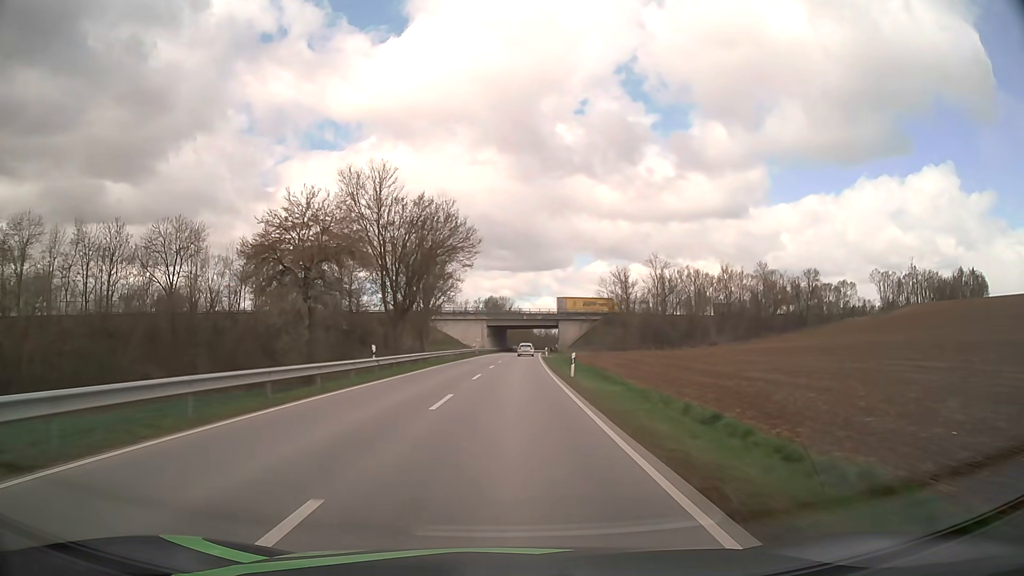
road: secondary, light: Day
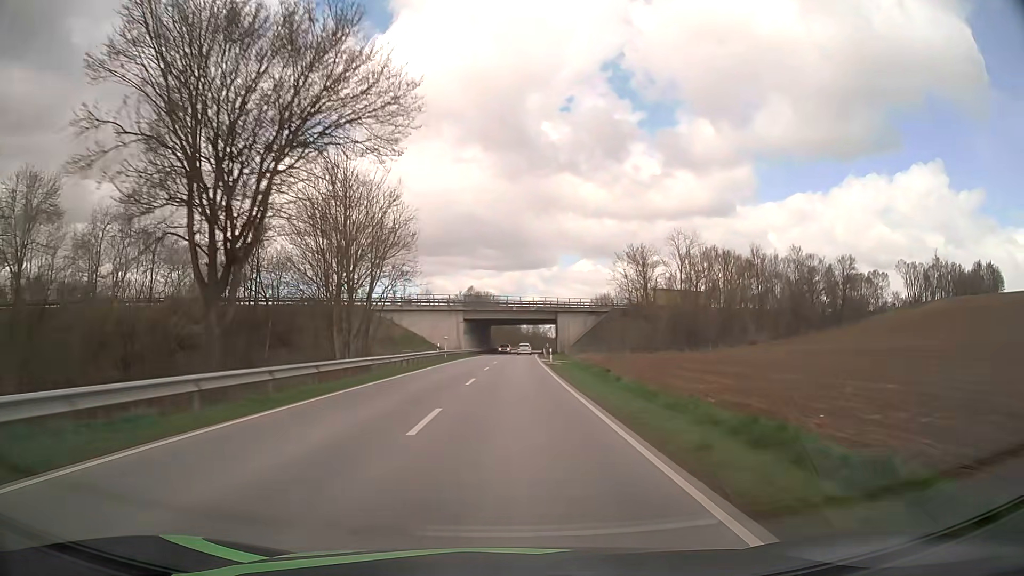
(+0.3, +27.8) m; +1°
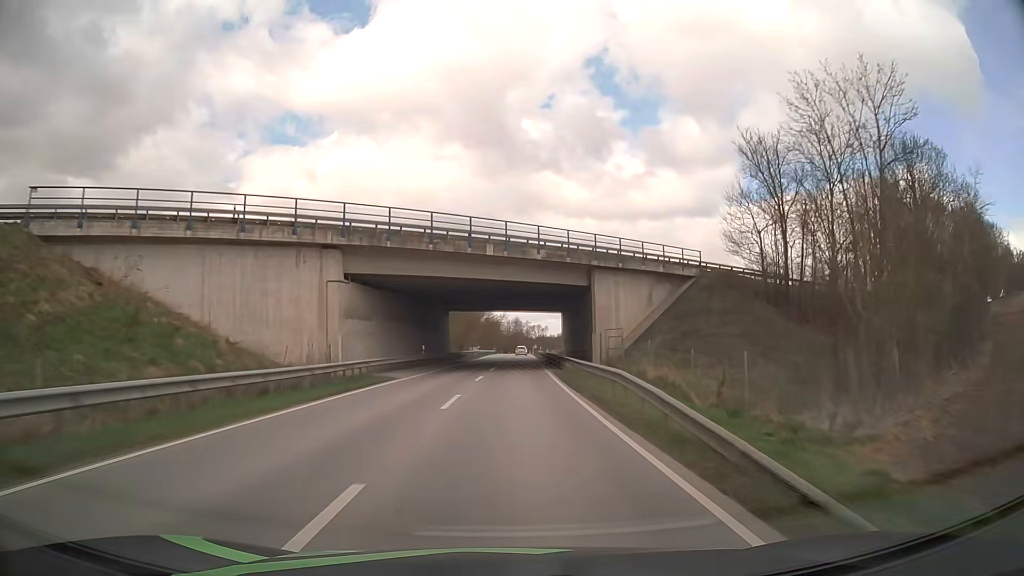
(+0.8, +55.5) m; +2°
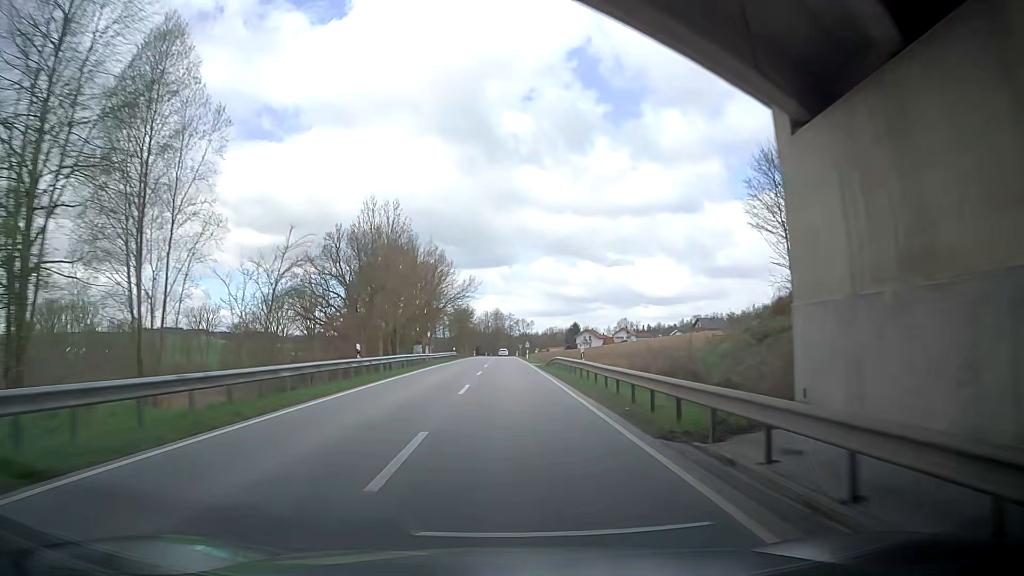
(+1.8, +68.3) m; +3°
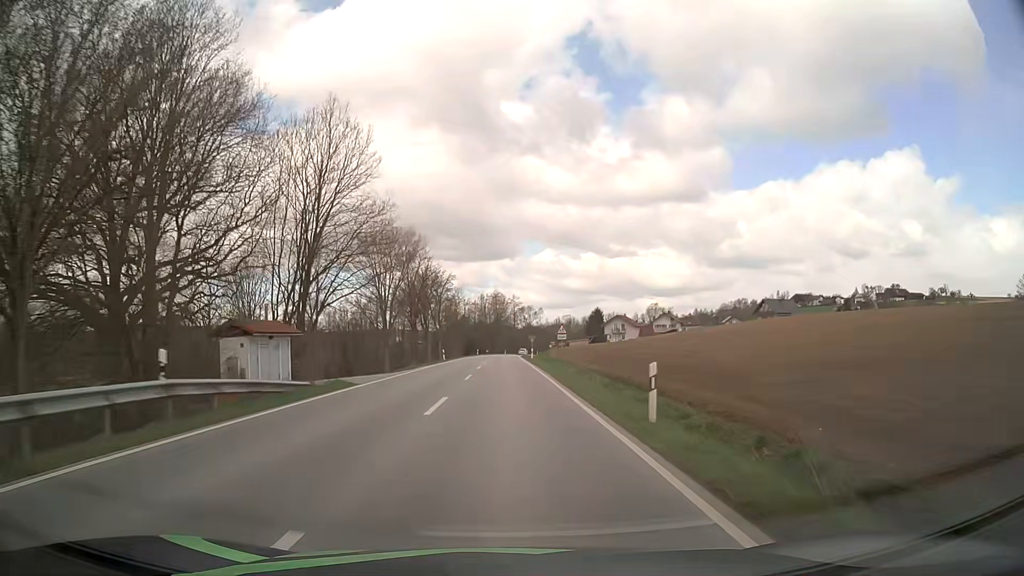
(-1.8, +65.6) m; -2°
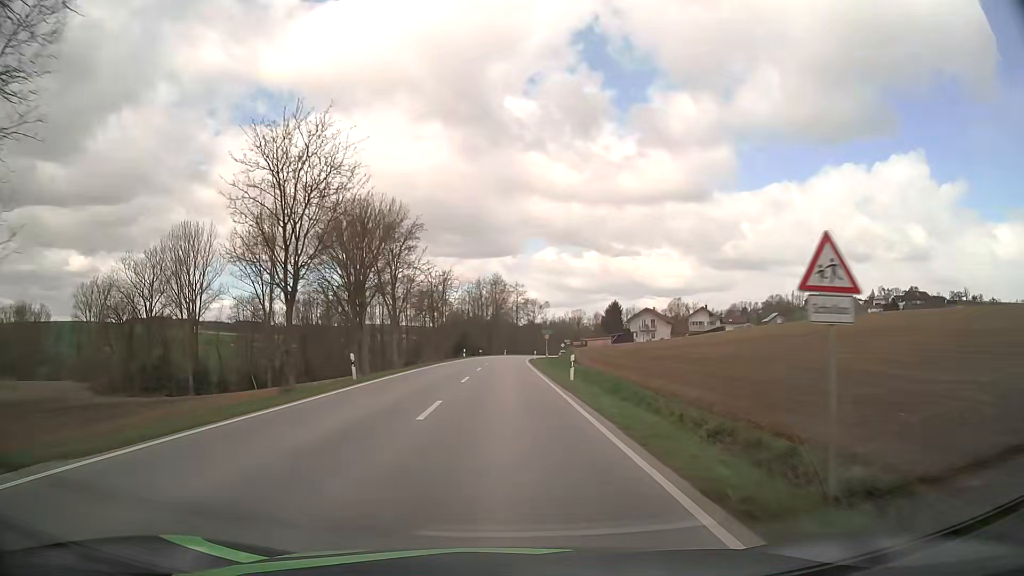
(-0.1, +36.6) m; 0°
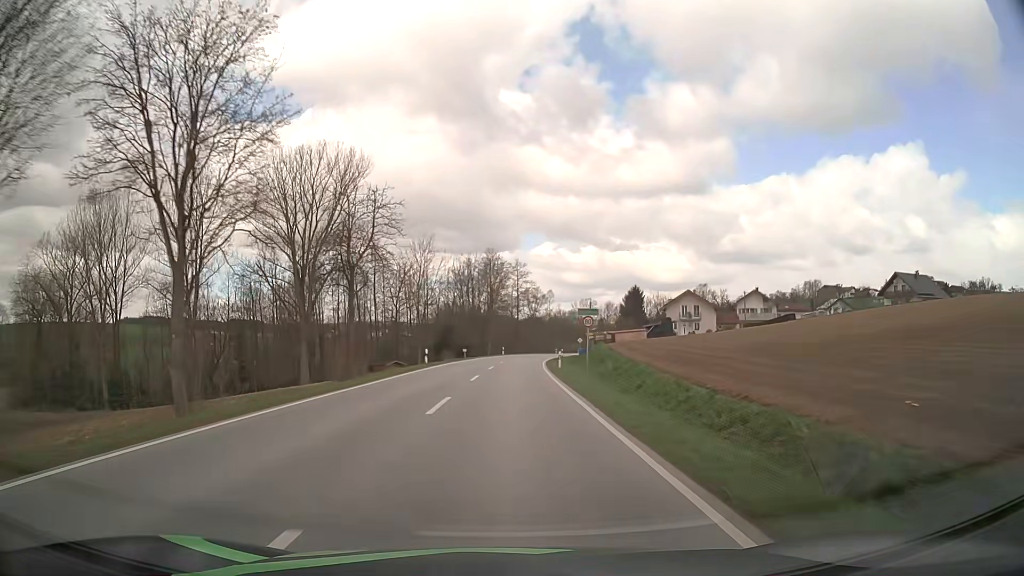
(0.0, +35.3) m; 0°
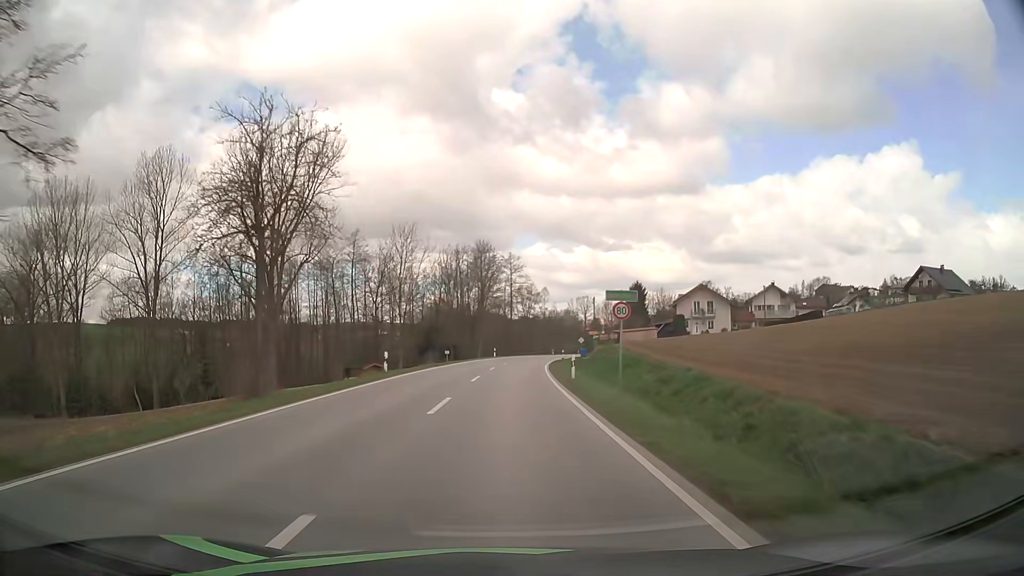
(+0.1, +11.6) m; 0°
(0, +10) (0, +20) (+1, +30) (+1, +40) (+2, +50) (+3, +60) (+4, +70) (+5, +80) (+6, +90) (+8, +100) m
